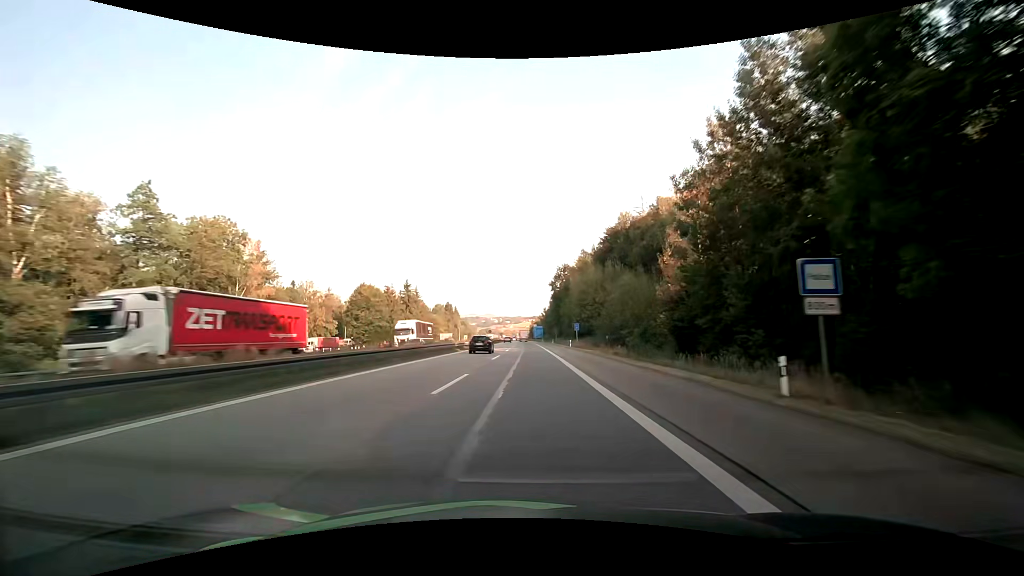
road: motorway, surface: asphalt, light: Day
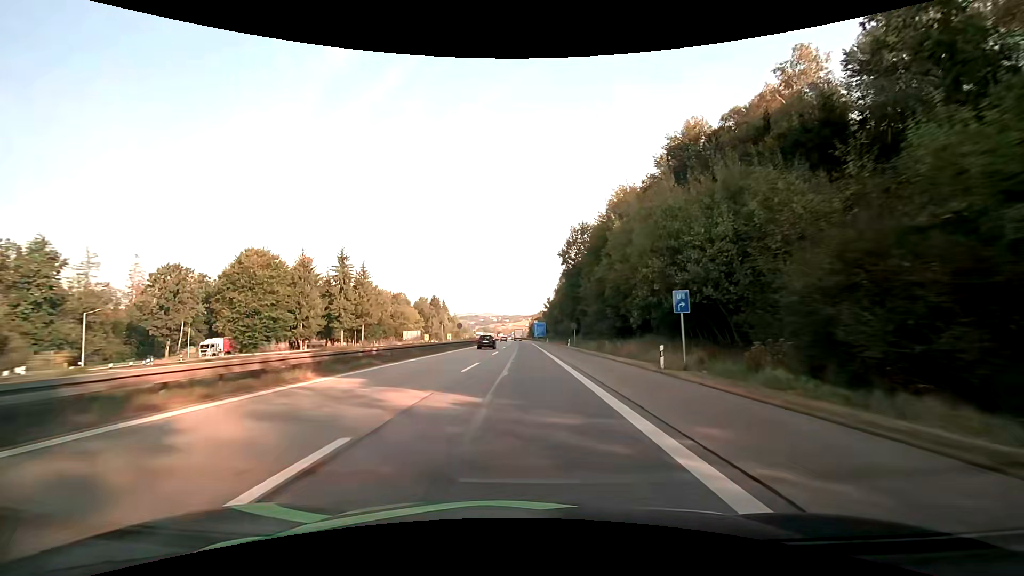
(+0.1, +46.5) m; 0°
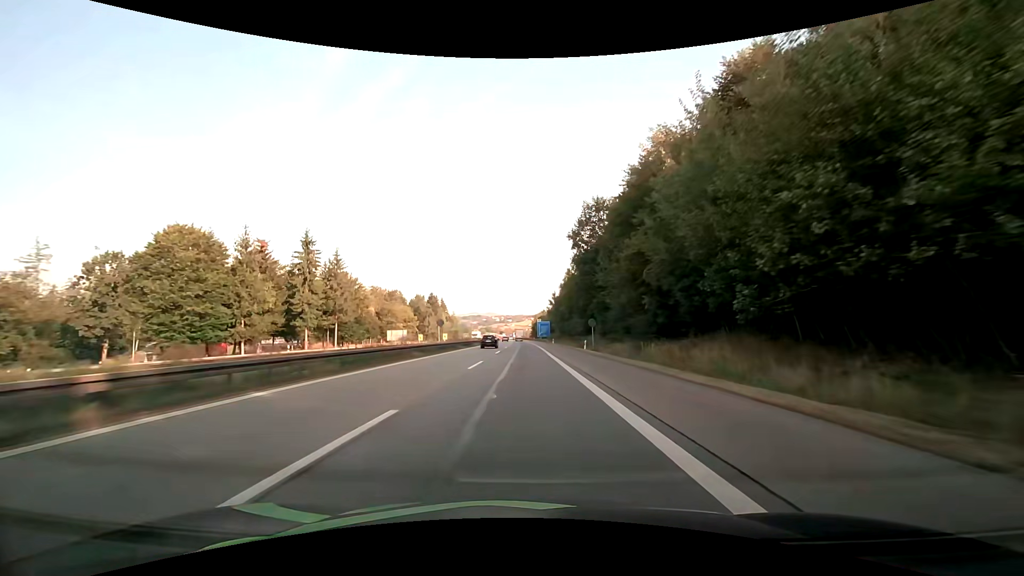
(0.0, +15.5) m; 0°
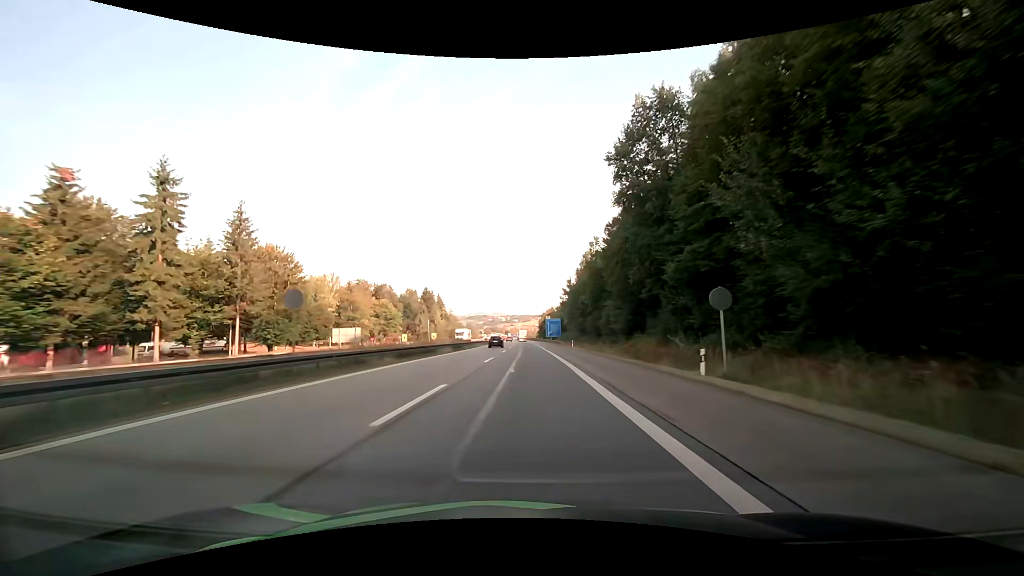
(-0.2, +30.8) m; -1°
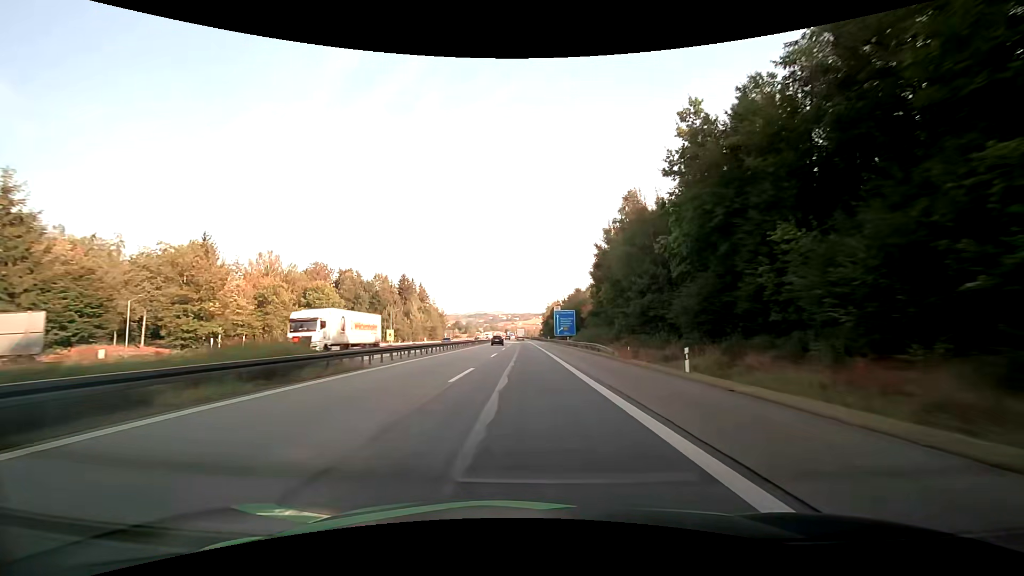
(-0.2, +46.0) m; 0°
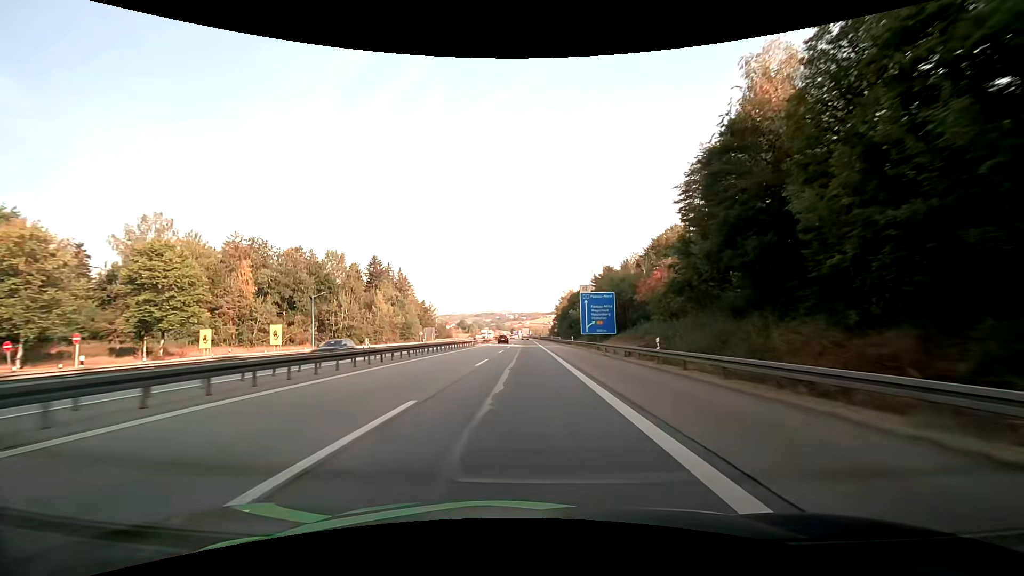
(-0.3, +45.8) m; -1°
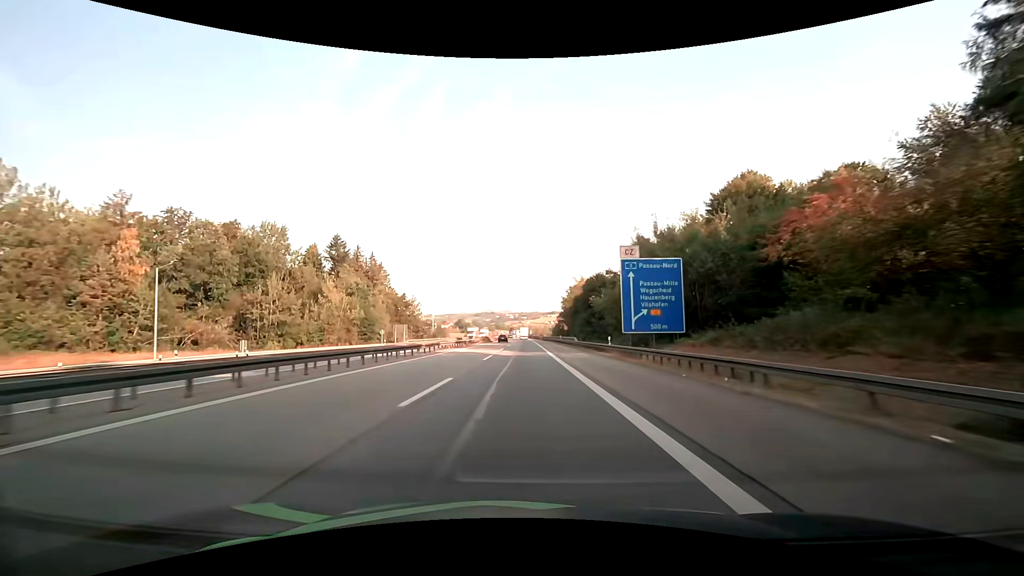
(0.0, +30.2) m; 0°
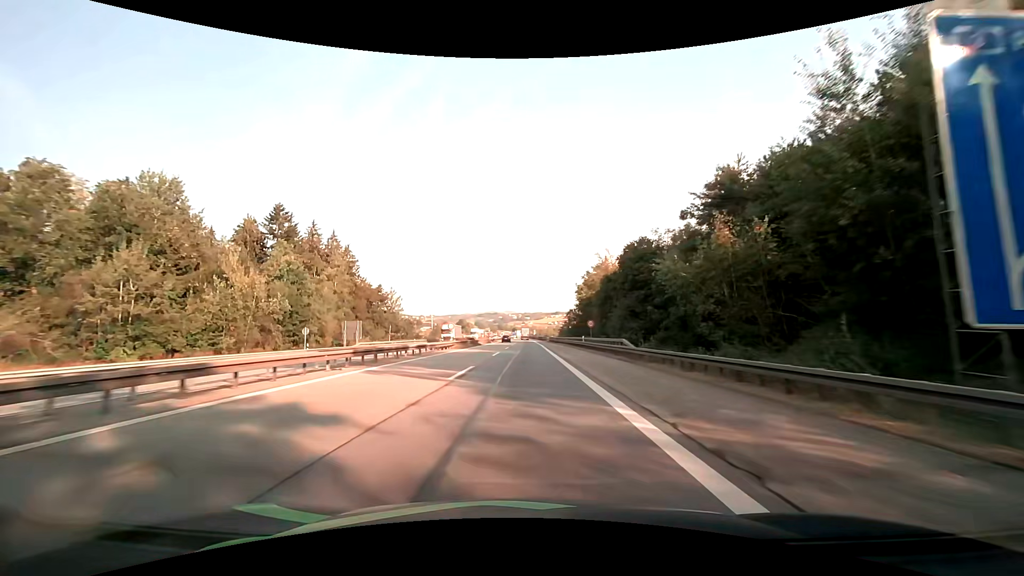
(-0.1, +29.9) m; -1°
(0, +10) (0, +20) (0, +30) (0, +40) (0, +50) (0, +60) (0, +70) (0, +80) (0, +90) (0, +100) m
